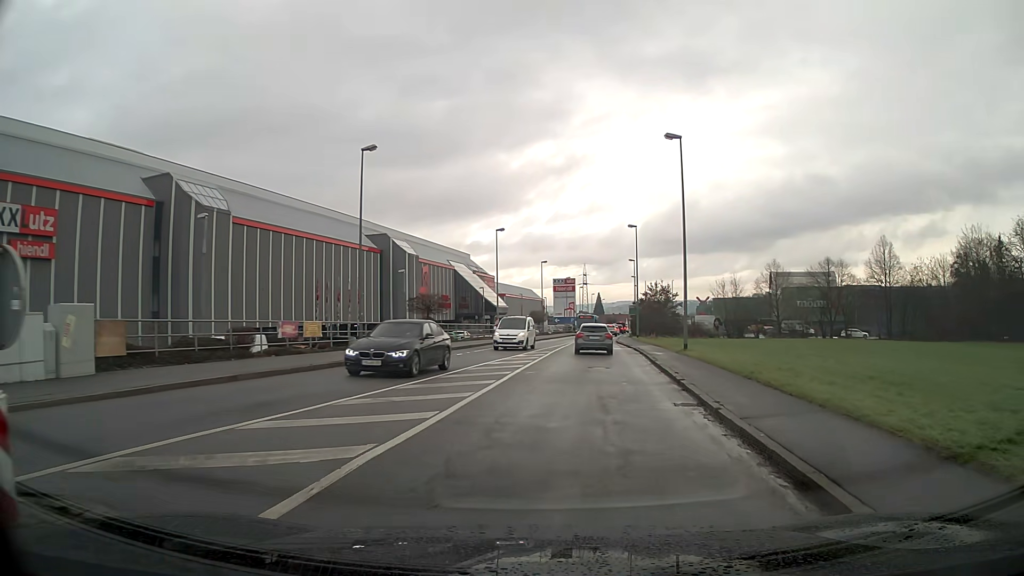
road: tertiary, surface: asphalt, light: Day
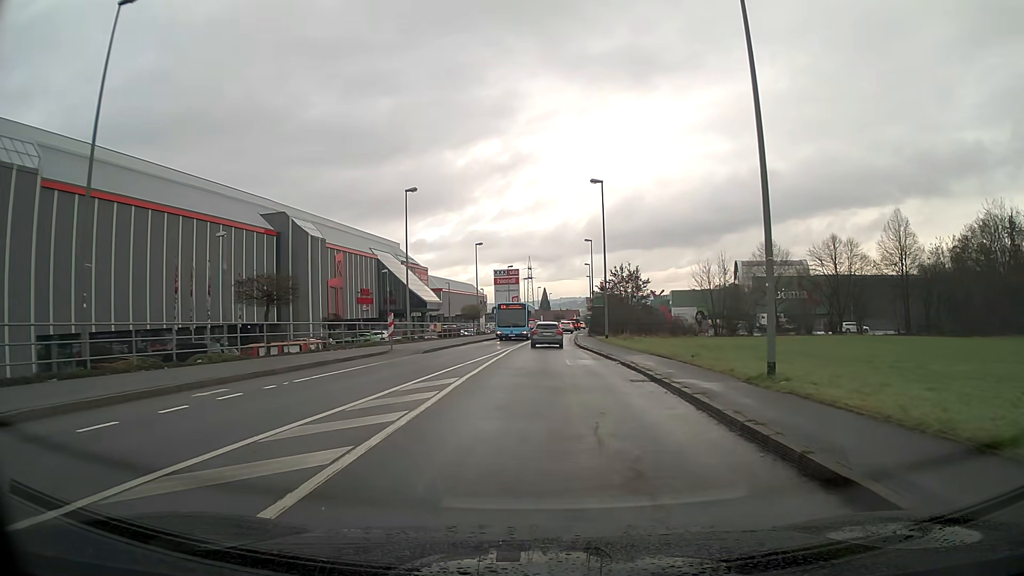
(+0.8, +18.3) m; +3°
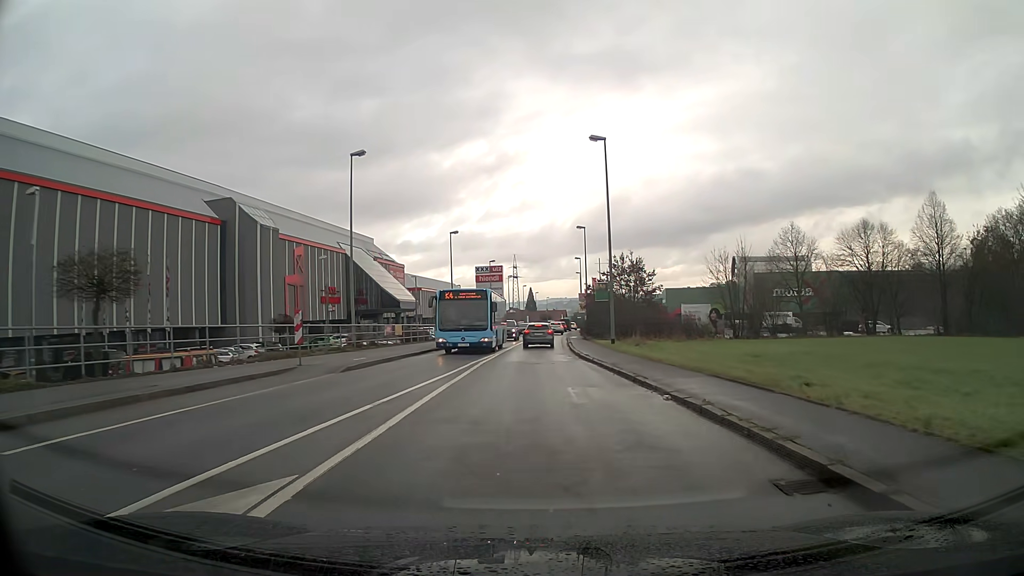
(+0.1, +10.4) m; +1°
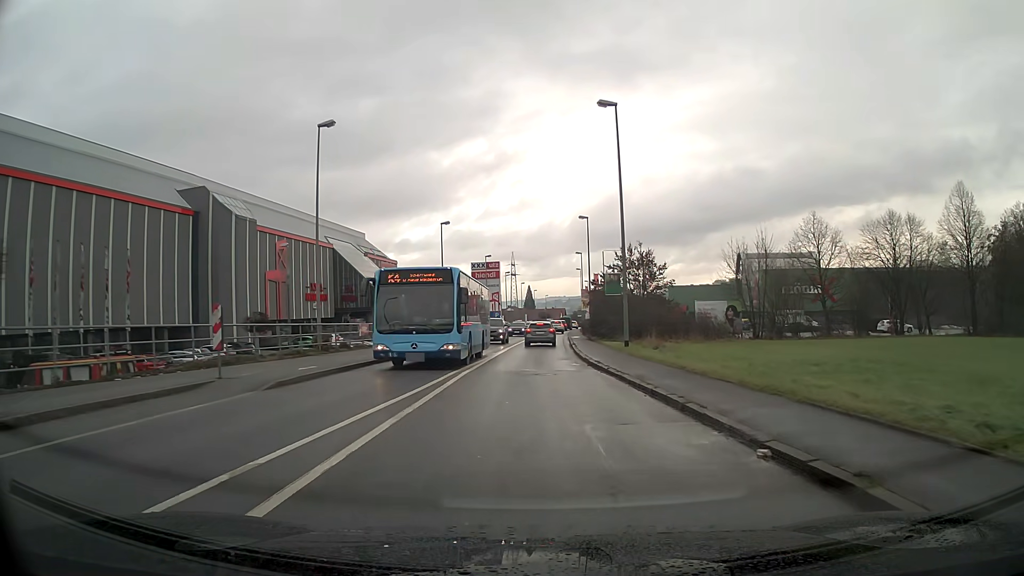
(0.0, +5.3) m; 0°
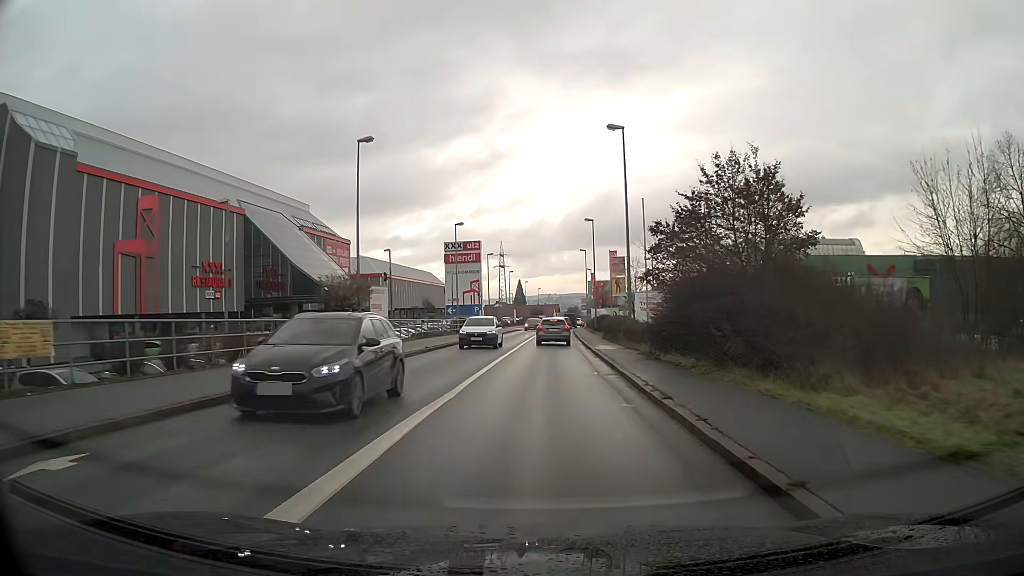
(0.0, +26.7) m; +1°
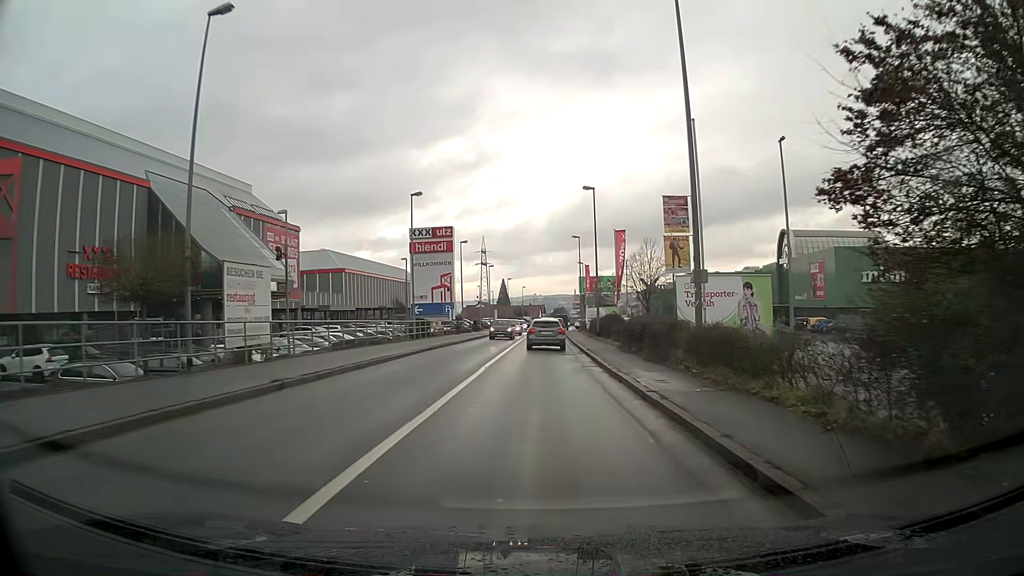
(+0.2, +15.3) m; +1°
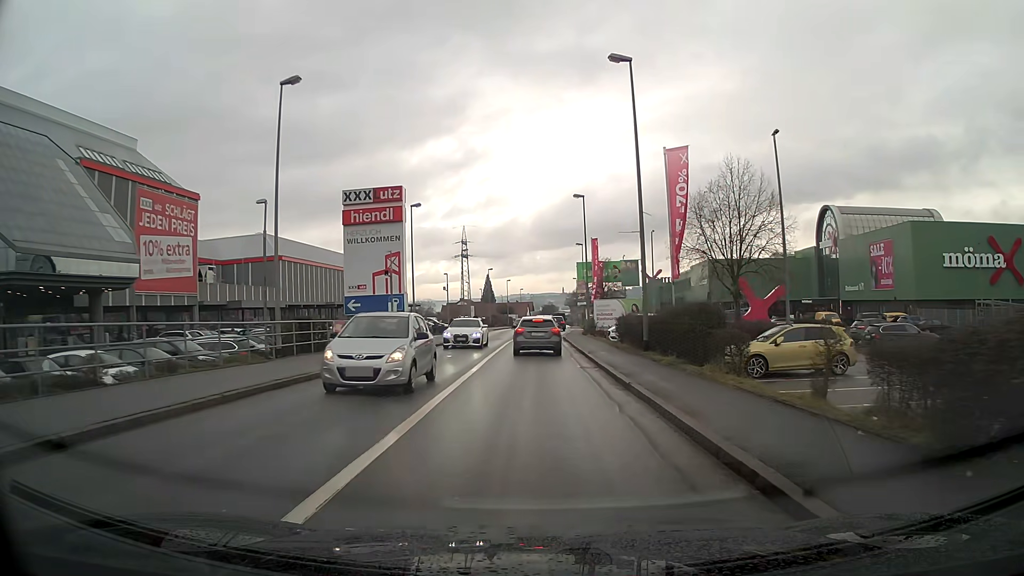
(+0.2, +23.2) m; +1°
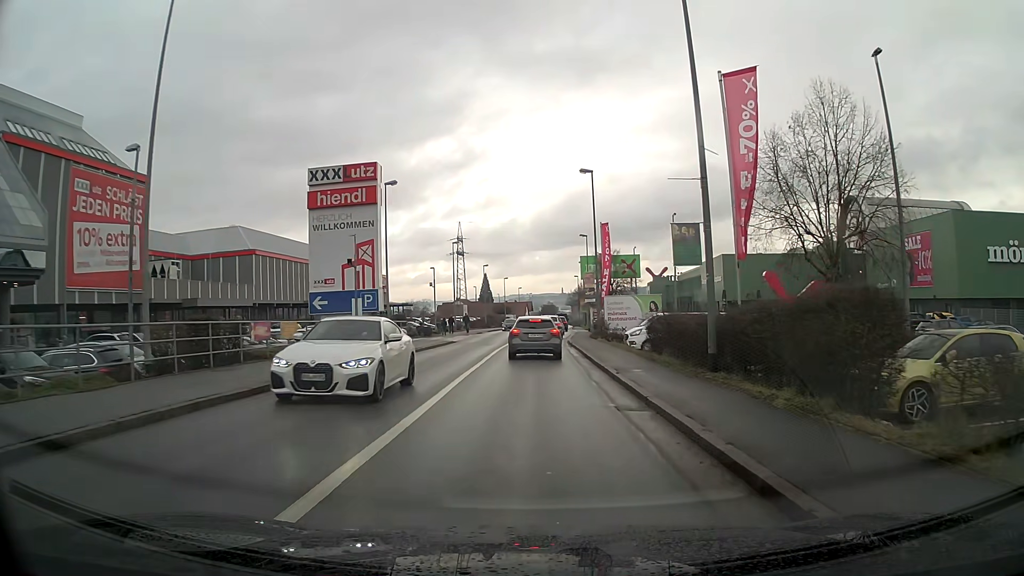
(0.0, +8.5) m; 0°
(0, +10) (0, +20) (0, +30) (0, +40) (+1, +50) (+2, +60) (+2, +70) (+3, +80) (+3, +90) (+4, +100) m
